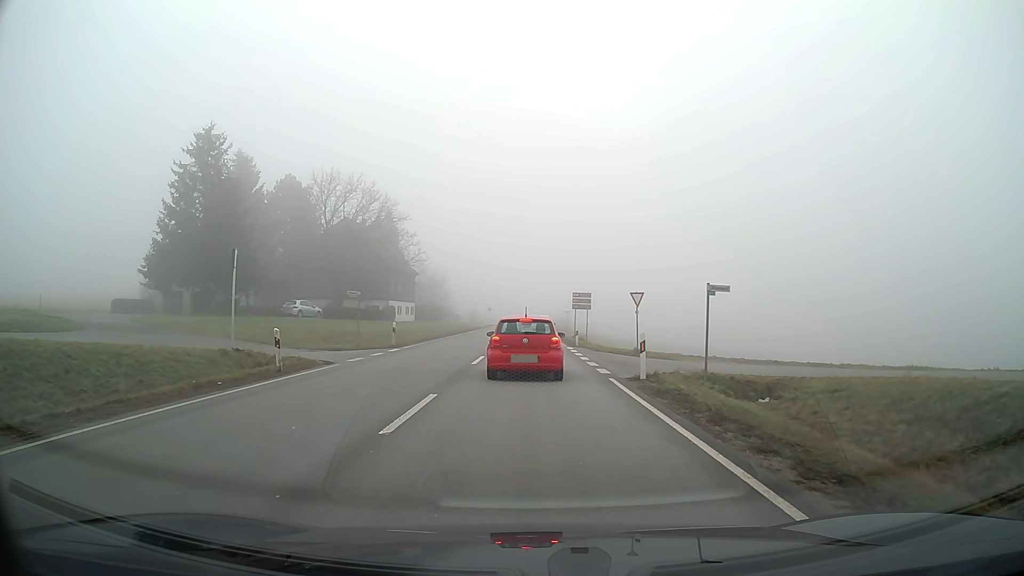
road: secondary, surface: asphalt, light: Day
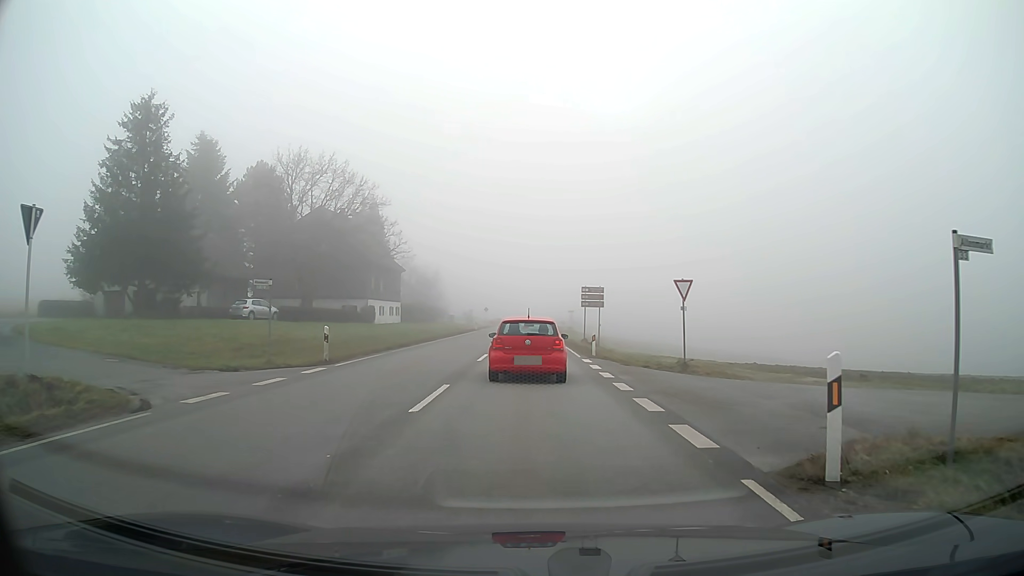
(0.0, +10.0) m; 0°
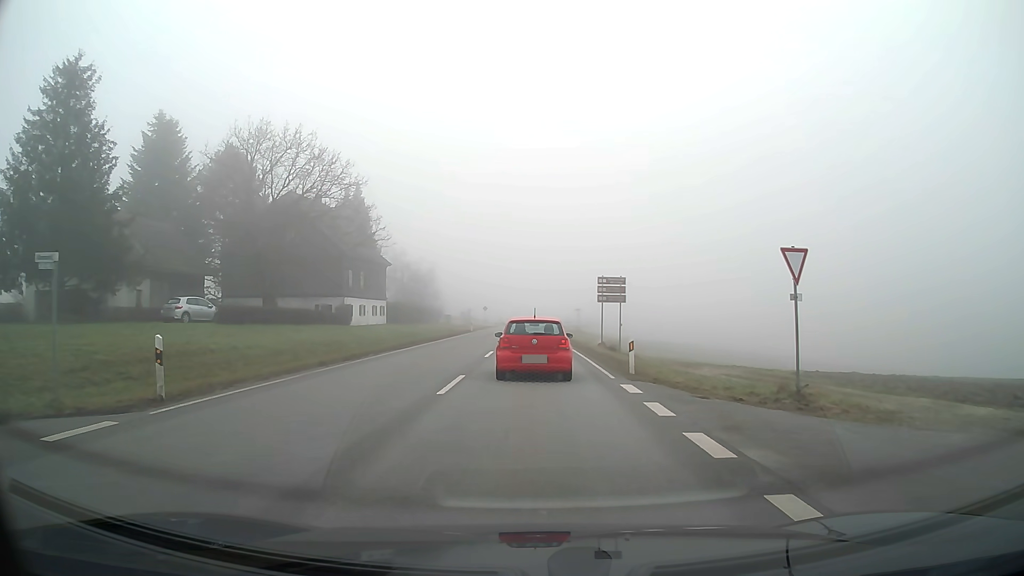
(0.0, +9.7) m; 0°
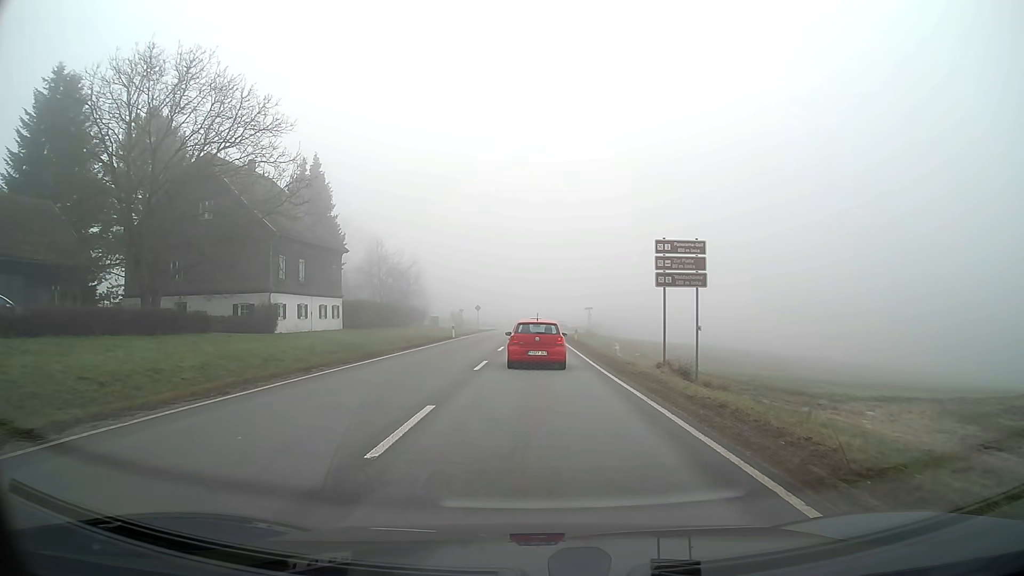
(0.0, +17.5) m; 0°
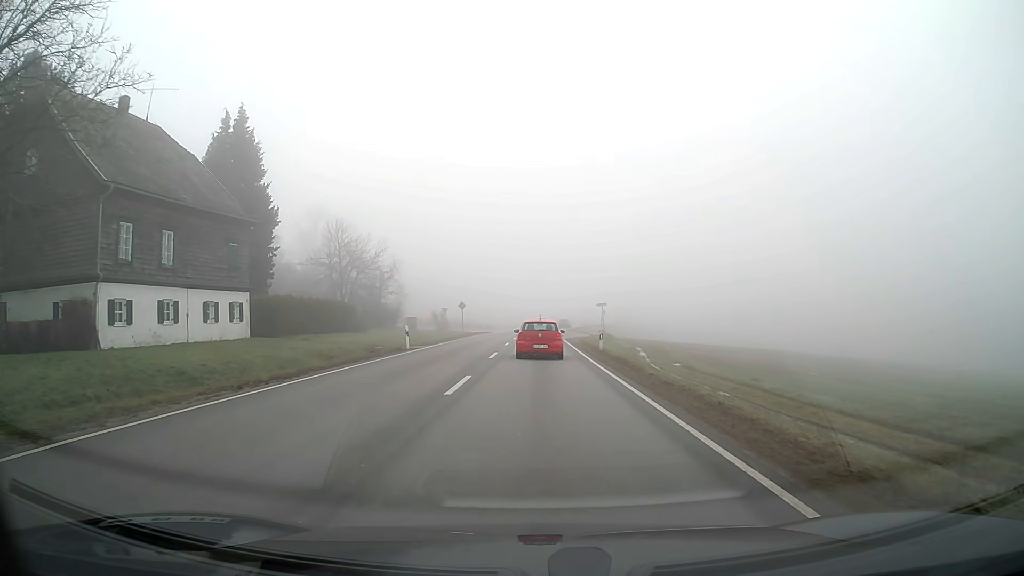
(0.0, +18.4) m; 0°
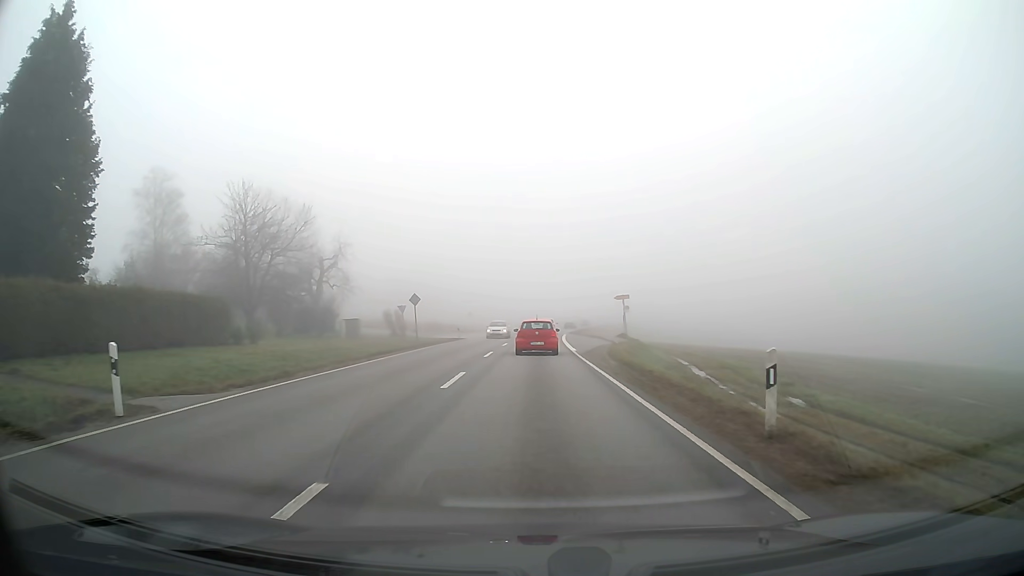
(+0.1, +23.0) m; +1°
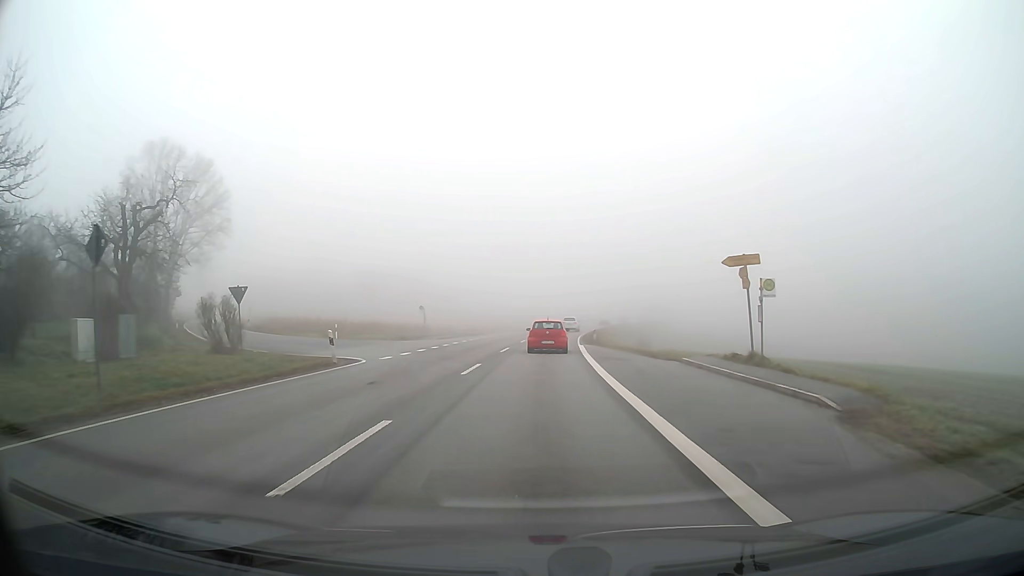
(+0.2, +32.5) m; +1°
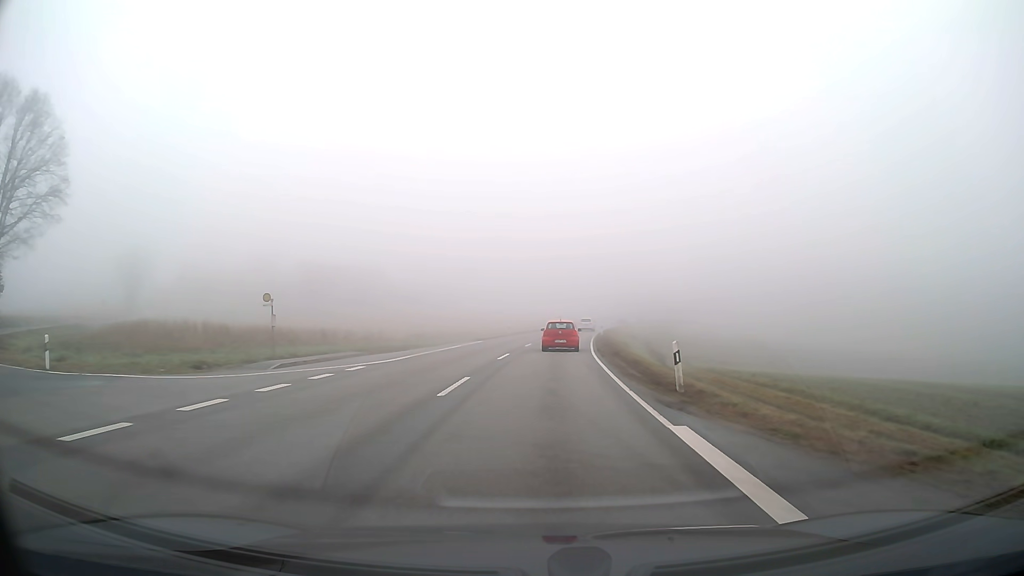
(+0.4, +28.9) m; +2°
(0, +10) (0, +20) (+1, +30) (+1, +40) (+2, +50) (+3, +60) (+4, +70) (+6, +80) (+7, +90) (+8, +100) m
